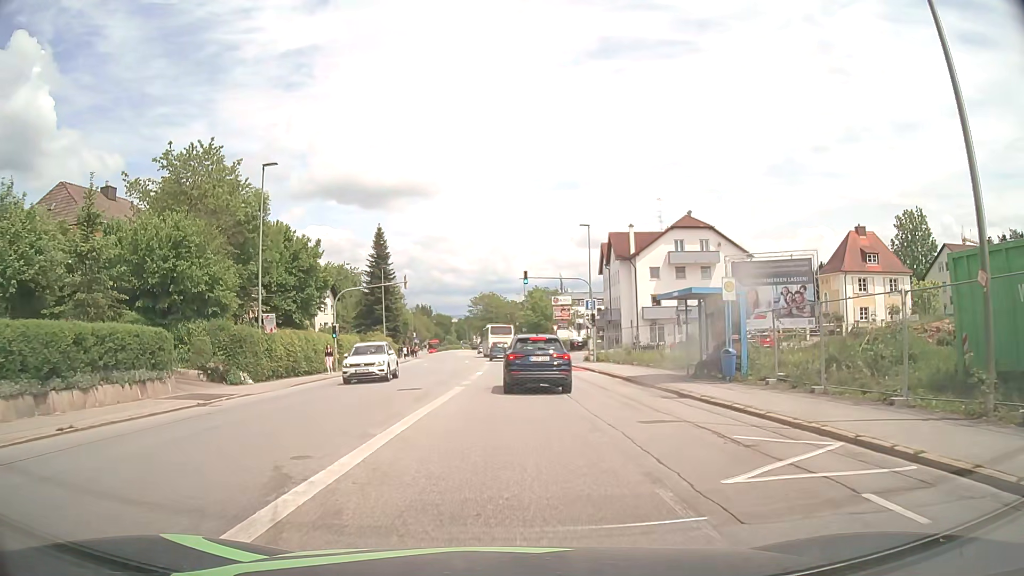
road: tertiary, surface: asphalt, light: Day
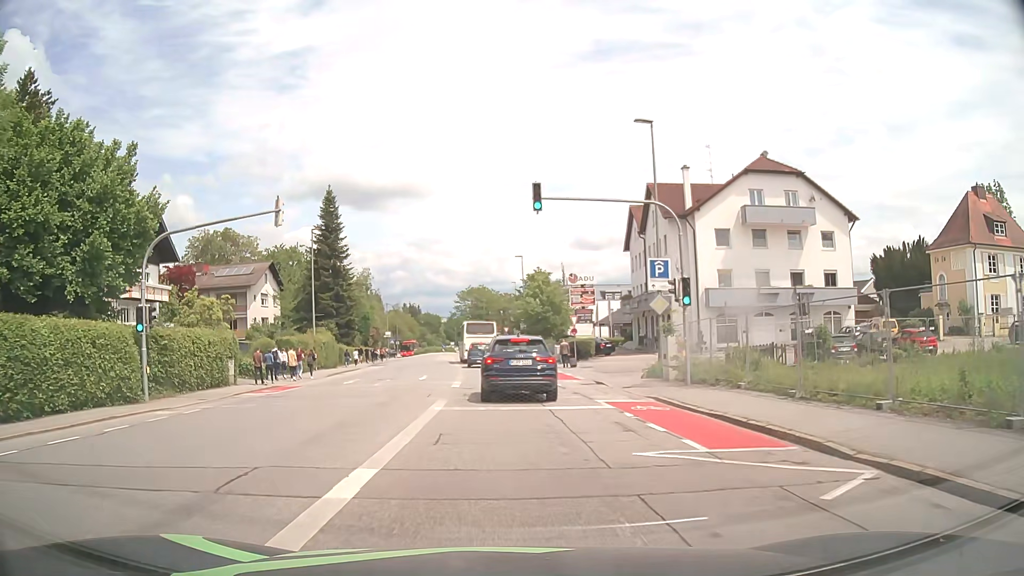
(0.0, +24.8) m; 0°
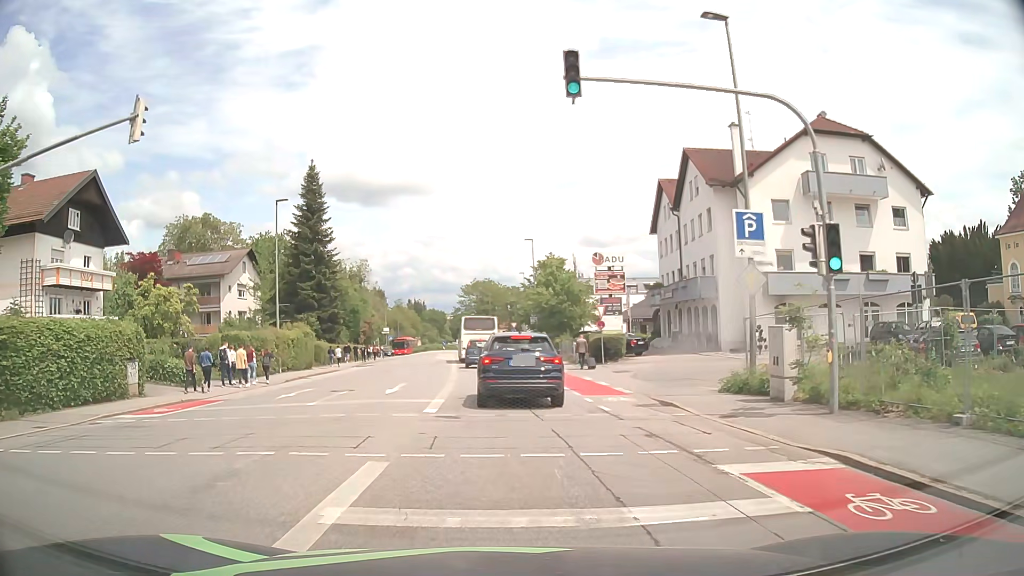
(-0.1, +9.3) m; 0°
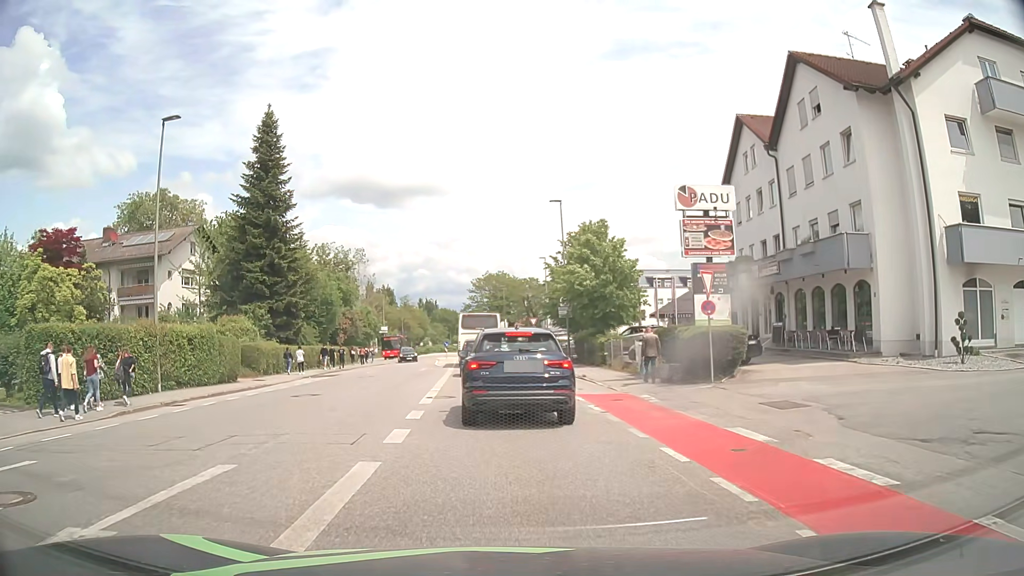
(-0.3, +16.0) m; -1°
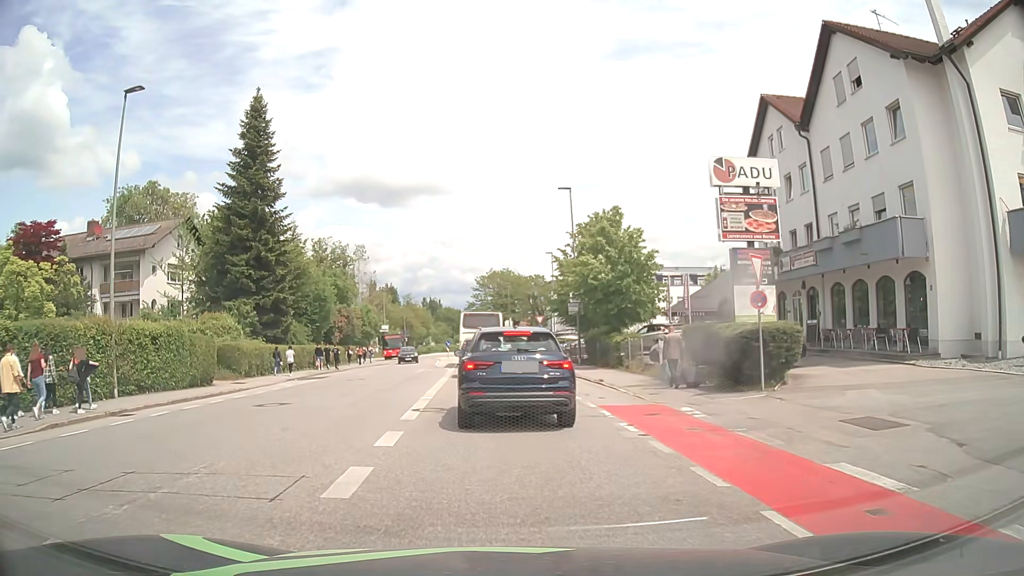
(0.0, +3.3) m; -1°
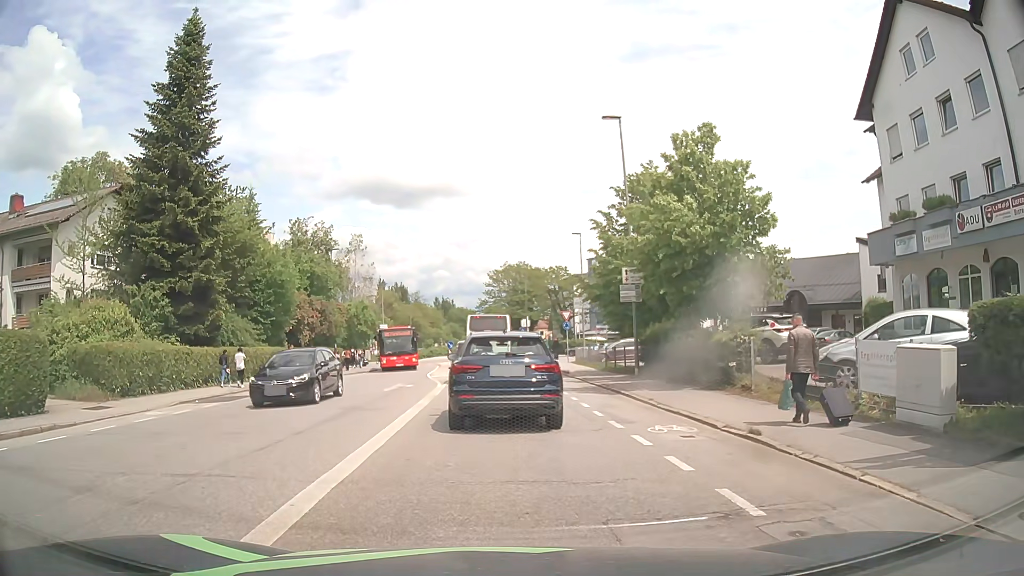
(-0.1, +12.8) m; -2°
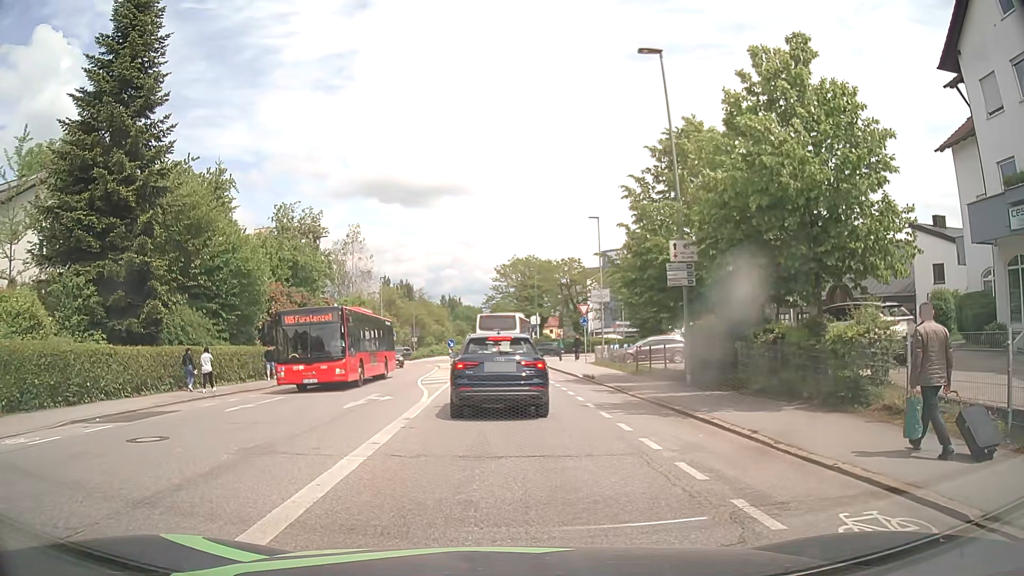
(+0.1, +6.4) m; -1°
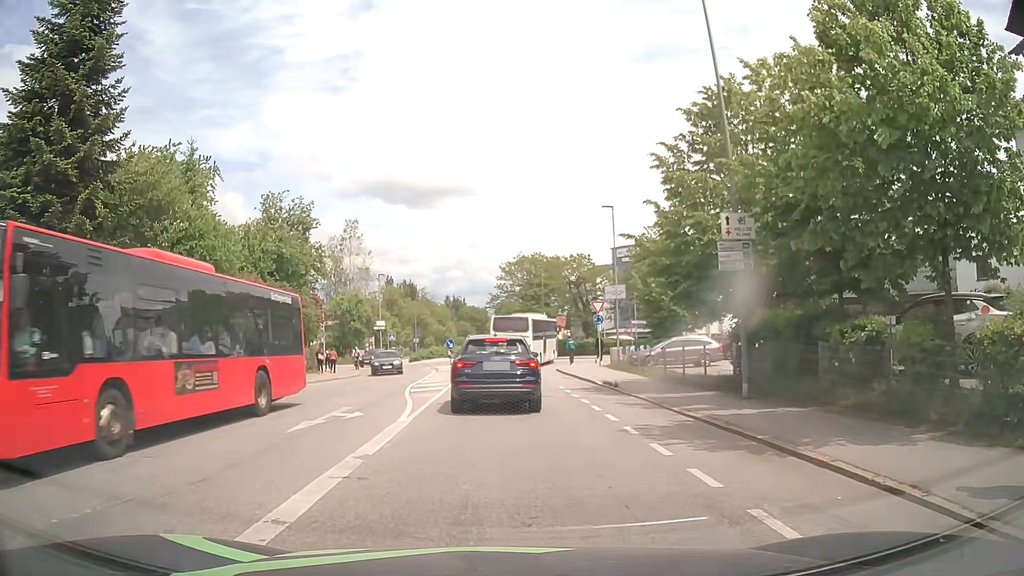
(+0.1, +4.4) m; -1°
(0, +10) (0, +20) (0, +30) (+1, +40) (+3, +50) (+5, +60) (+3, +69) (+1, +79) (0, +89) (-1, +99) m
